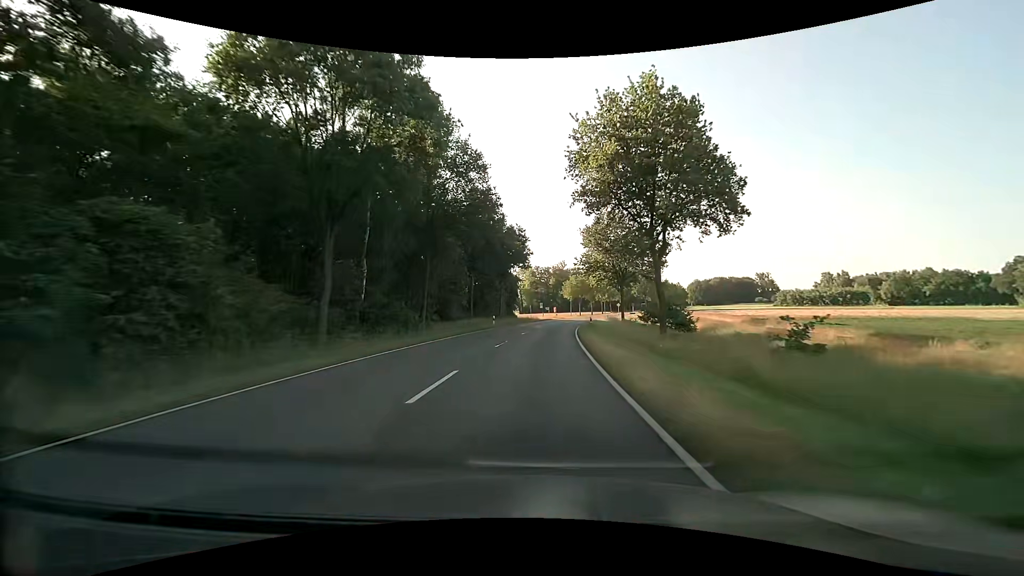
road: secondary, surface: asphalt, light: Day
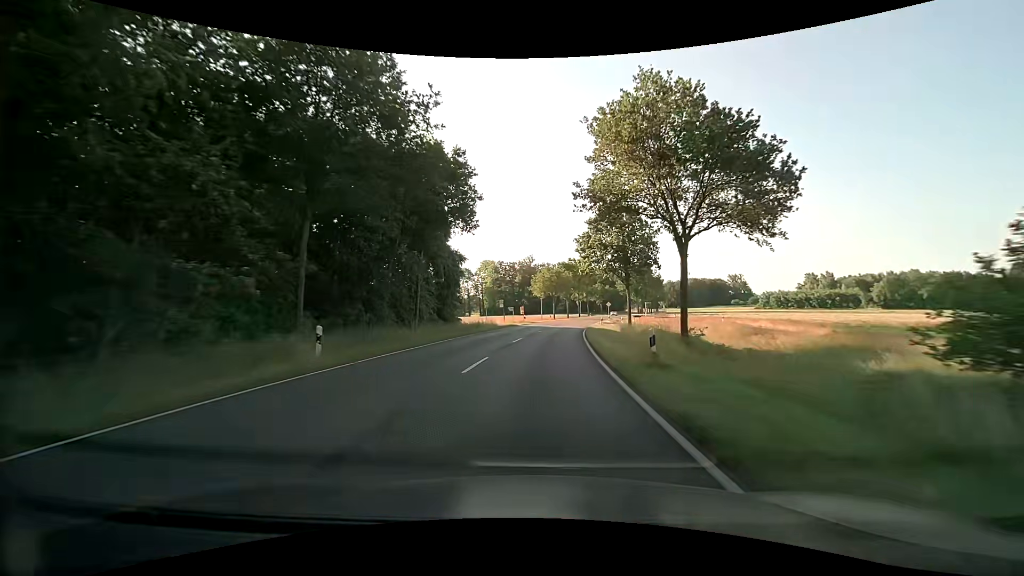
(+1.1, +32.1) m; +4°
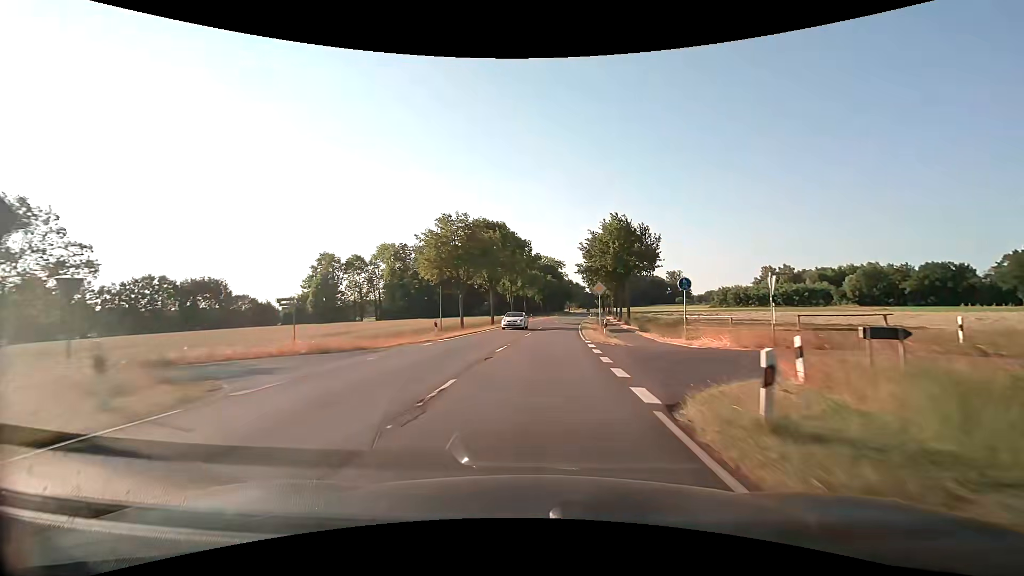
(+3.6, +53.5) m; +7°
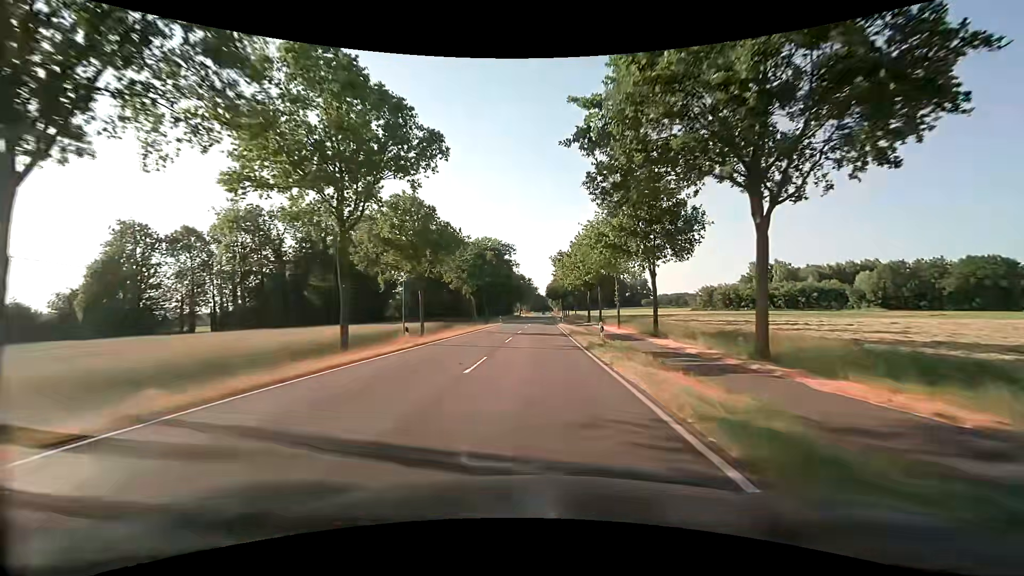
(+3.3, +53.5) m; +6°
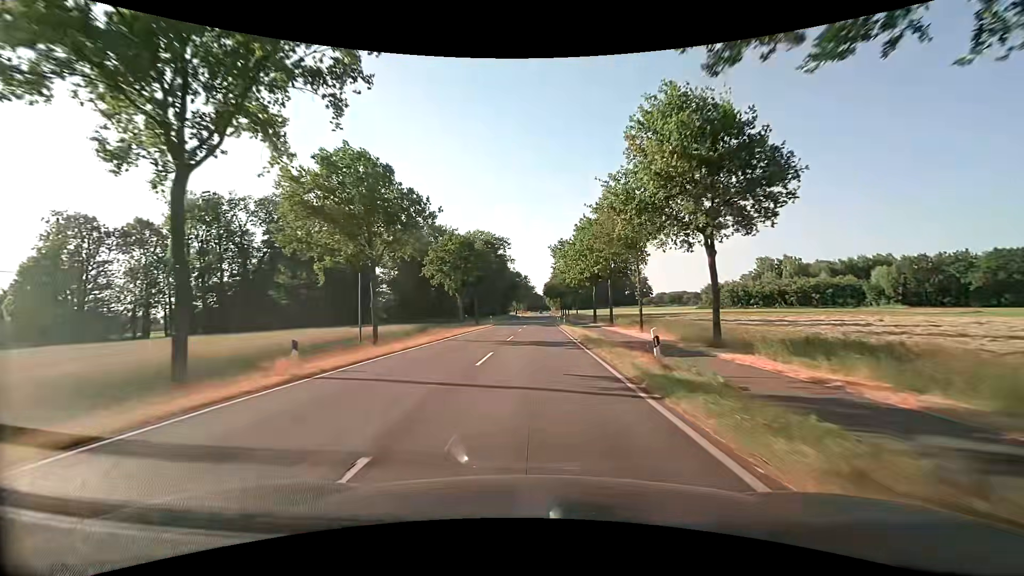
(+0.1, +10.7) m; 0°
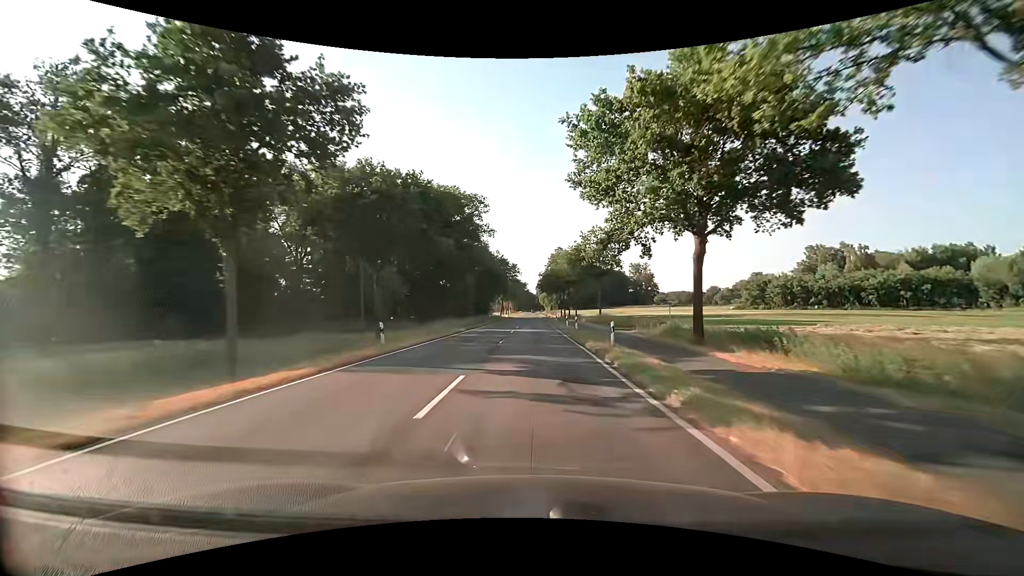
(+0.3, +42.9) m; +1°
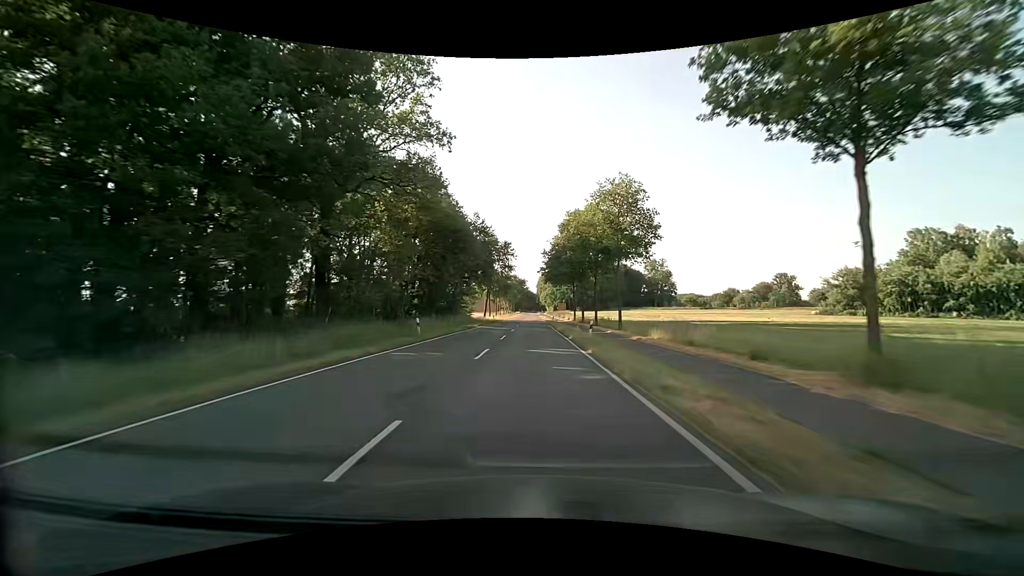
(0.0, +42.9) m; 0°
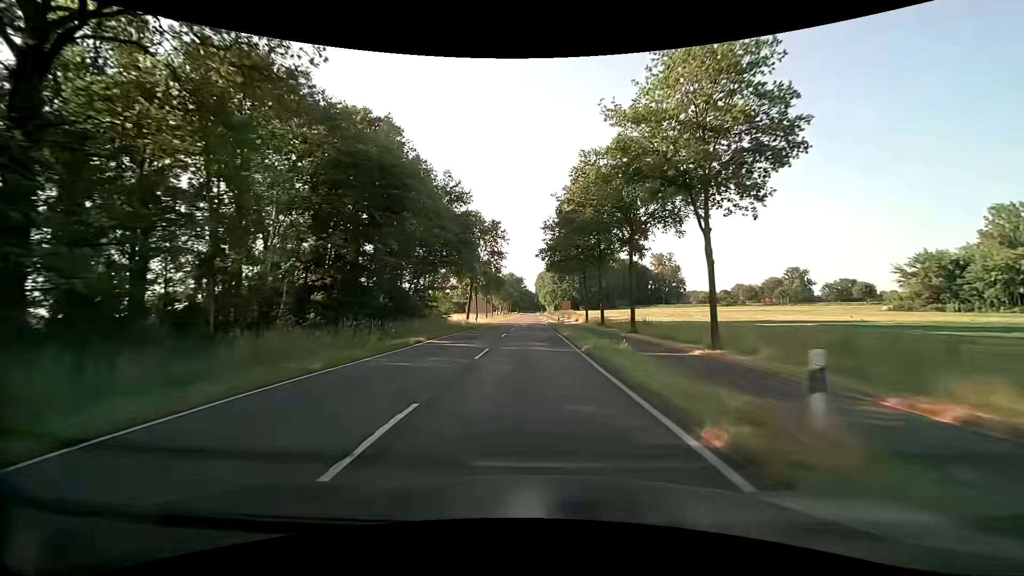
(+0.1, +21.5) m; 0°
(0, +10) (0, +20) (0, +30) (0, +40) (0, +50) (0, +60) (0, +70) (0, +80) (-1, +90) (-1, +100) m
